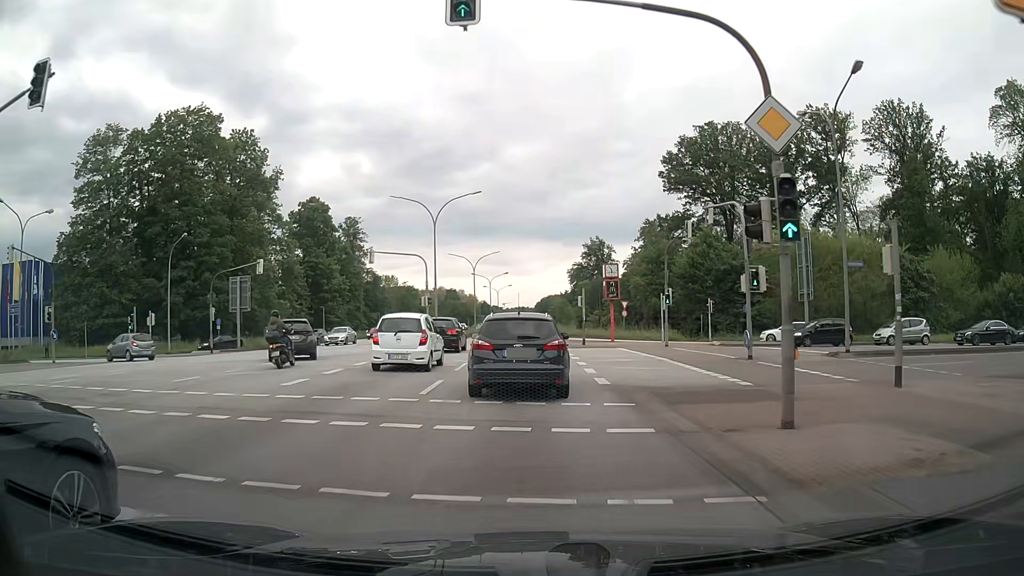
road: primary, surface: asphalt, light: Day
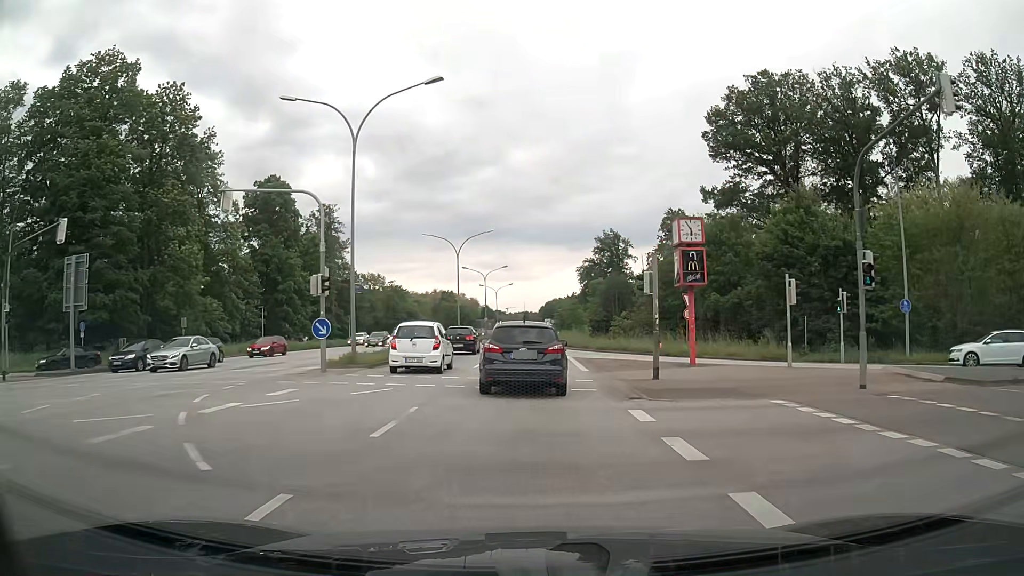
(-0.2, +22.8) m; 0°
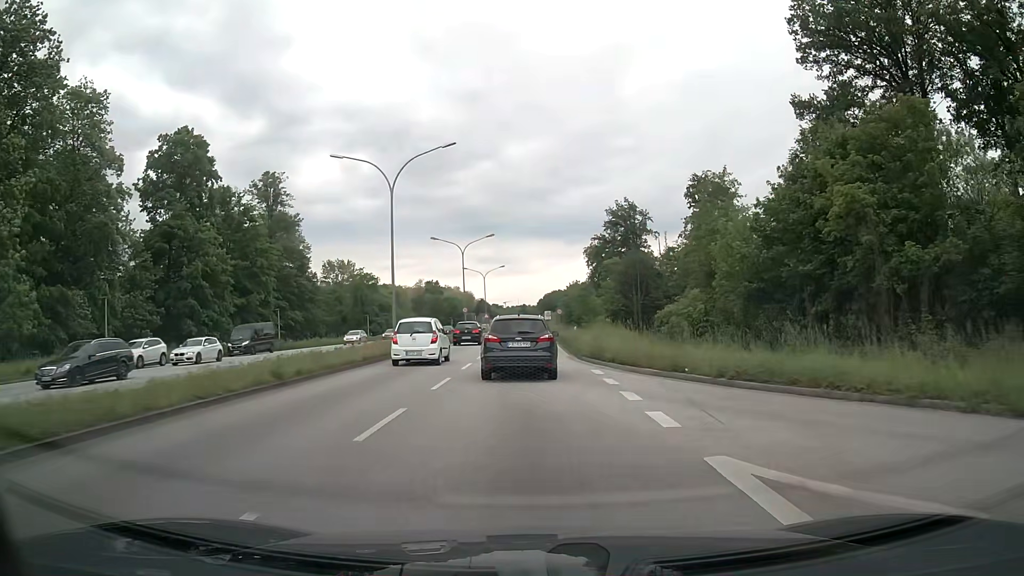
(0.0, +27.8) m; 0°
(0, +10) (0, +20) (0, +30) (0, +40) (0, +50) (0, +60) (0, +70) (0, +80) (0, +90) (0, +100) m
